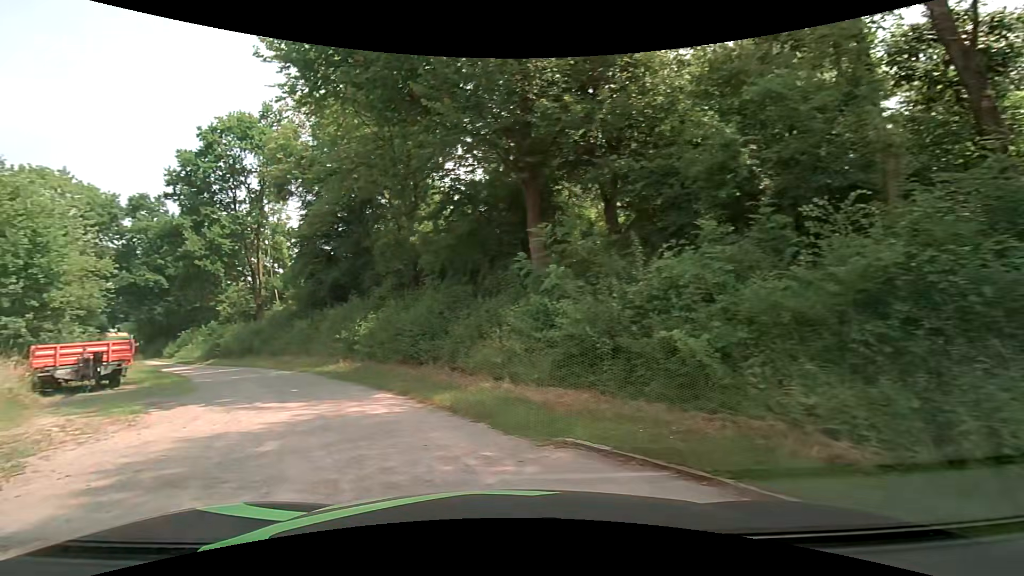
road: unclassified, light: Day
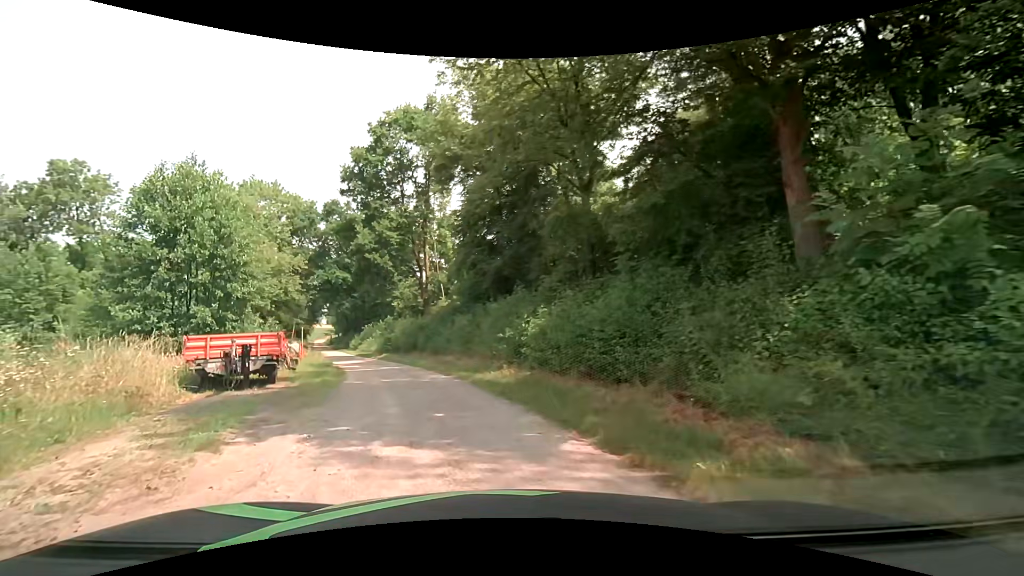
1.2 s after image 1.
(-1.0, +4.8) m; -20°
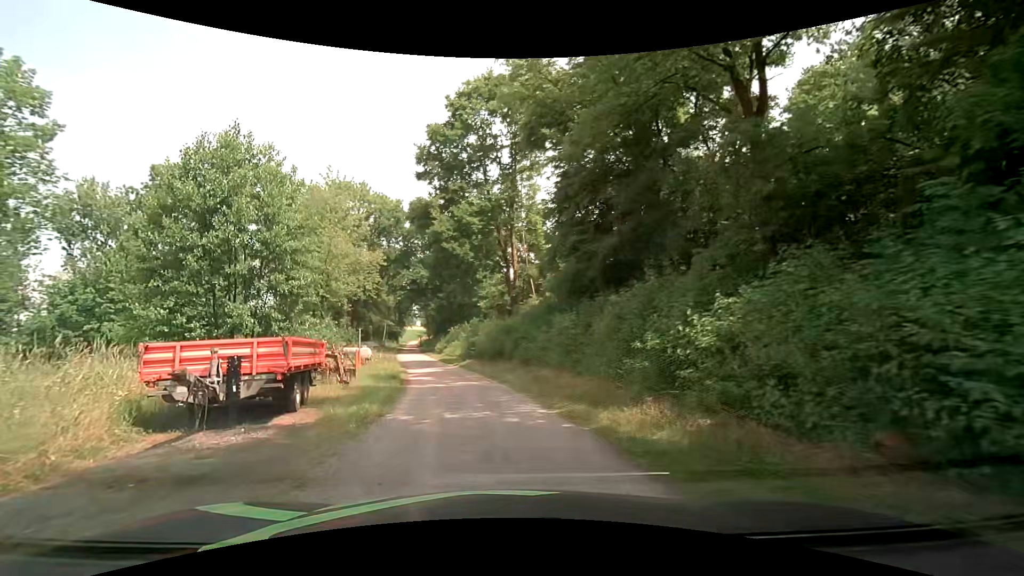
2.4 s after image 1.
(-0.6, +6.0) m; -8°
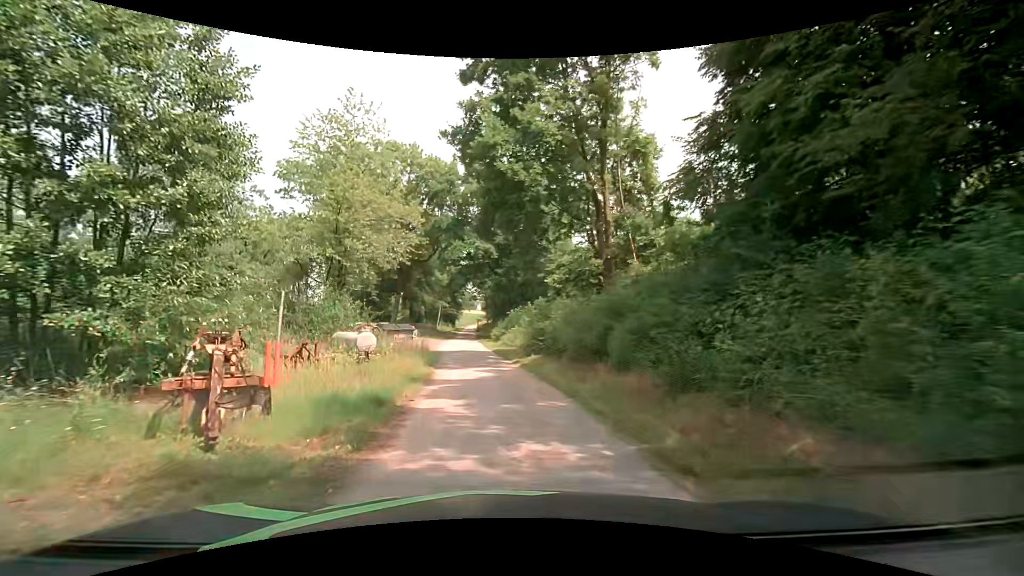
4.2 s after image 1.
(-1.3, +11.1) m; -9°
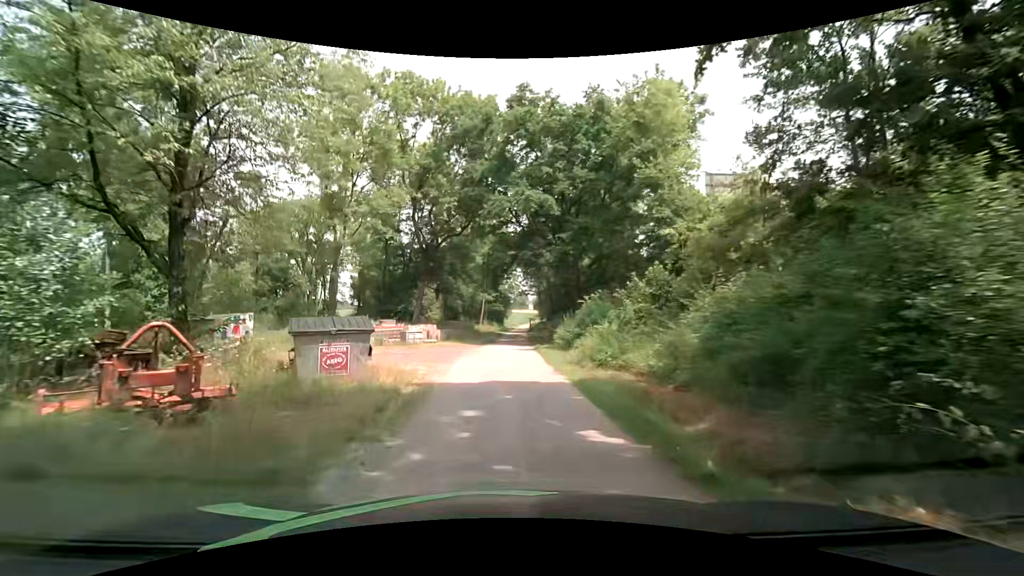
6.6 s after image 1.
(-0.8, +19.1) m; -6°
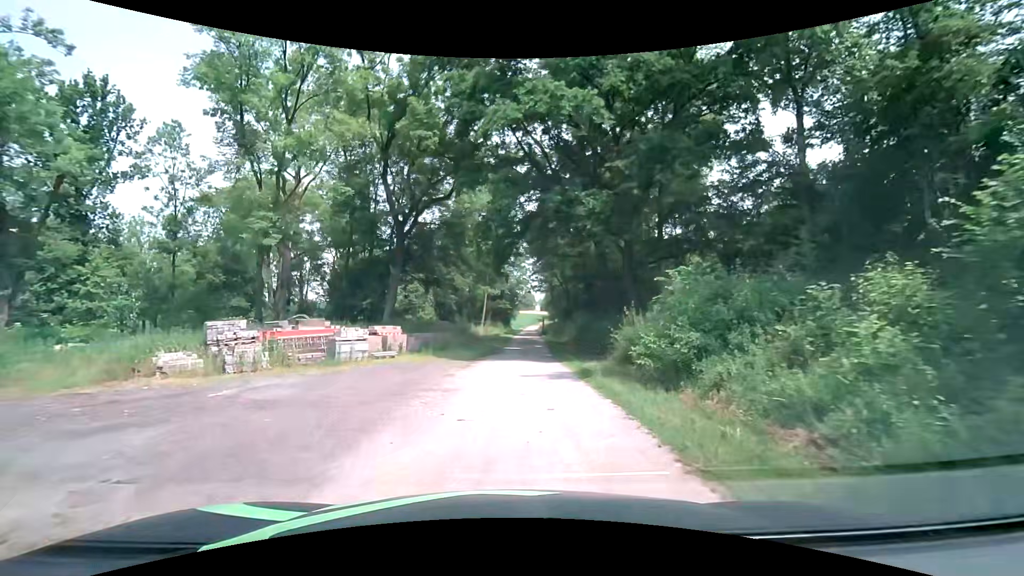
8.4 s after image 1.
(-0.2, +14.3) m; 0°
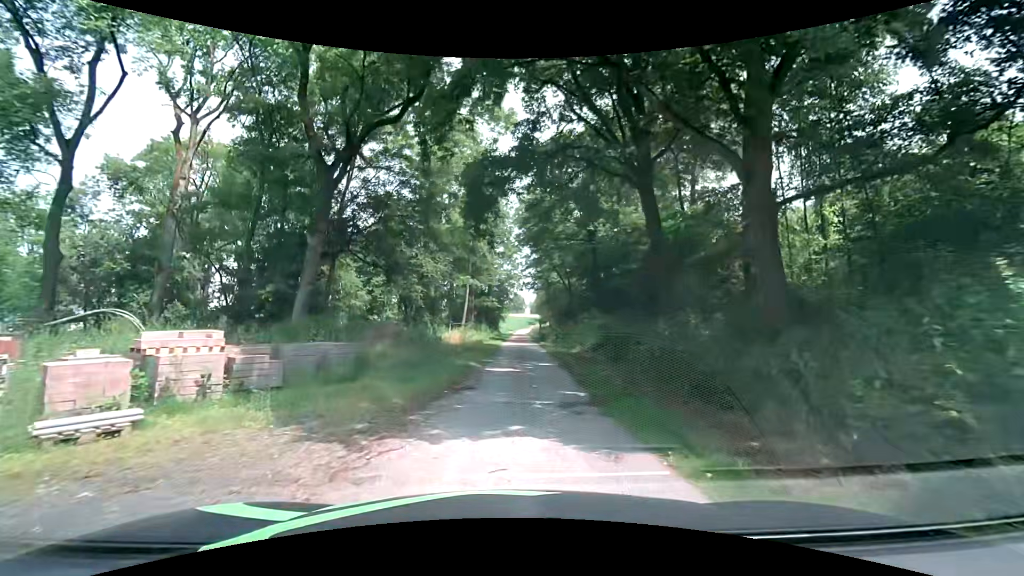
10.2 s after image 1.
(+0.1, +13.0) m; +2°
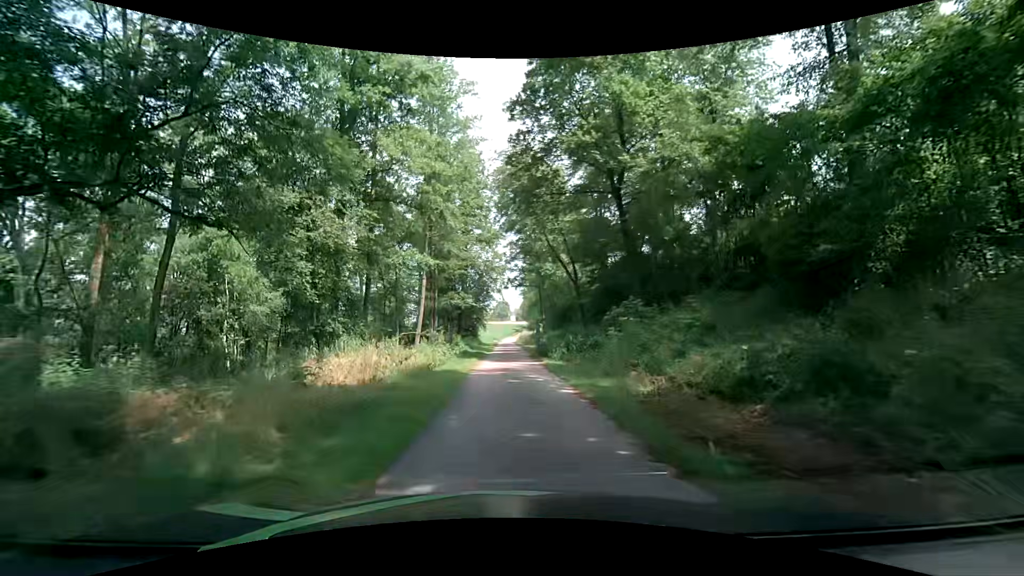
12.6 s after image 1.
(-0.1, +16.9) m; 0°
(0, +10) (0, +20) (0, +30) (0, +40) (0, +50) (0, +60) (0, +70) (0, +80) (0, +90) (0, +100) m
